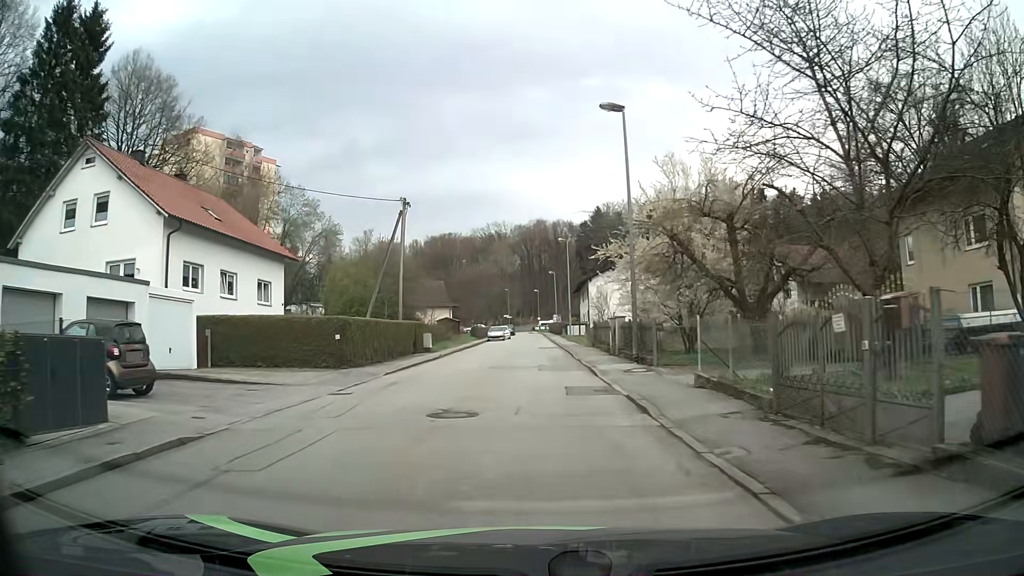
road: residential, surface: asphalt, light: Day
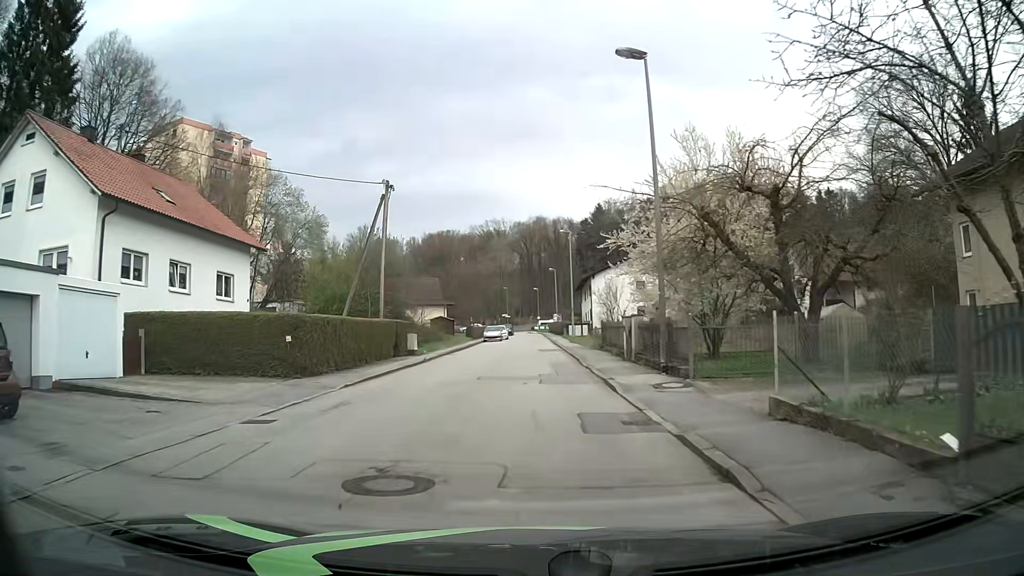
(0.0, +4.5) m; 0°
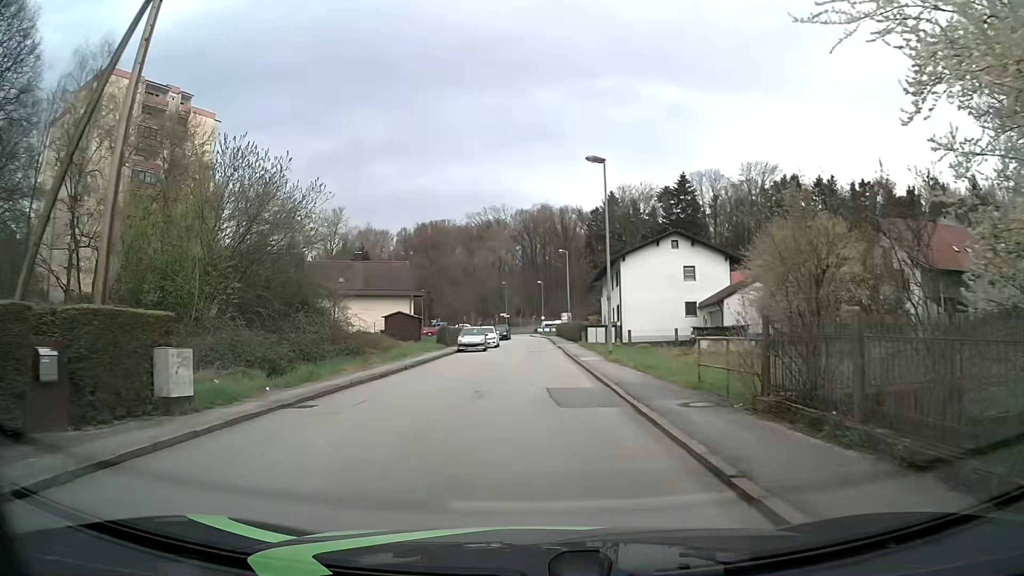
(-0.1, +22.5) m; -2°
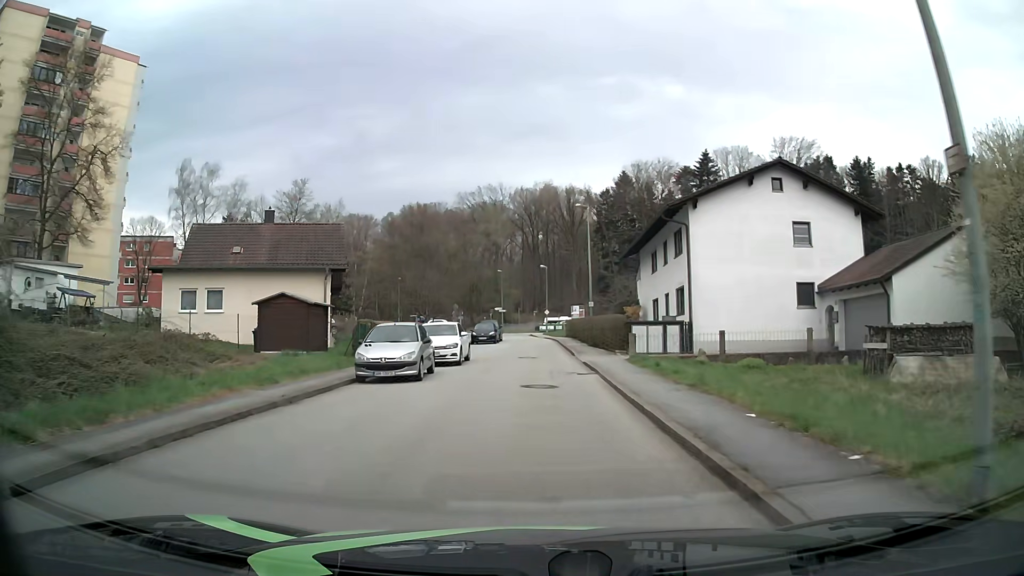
(+0.5, +22.5) m; +1°
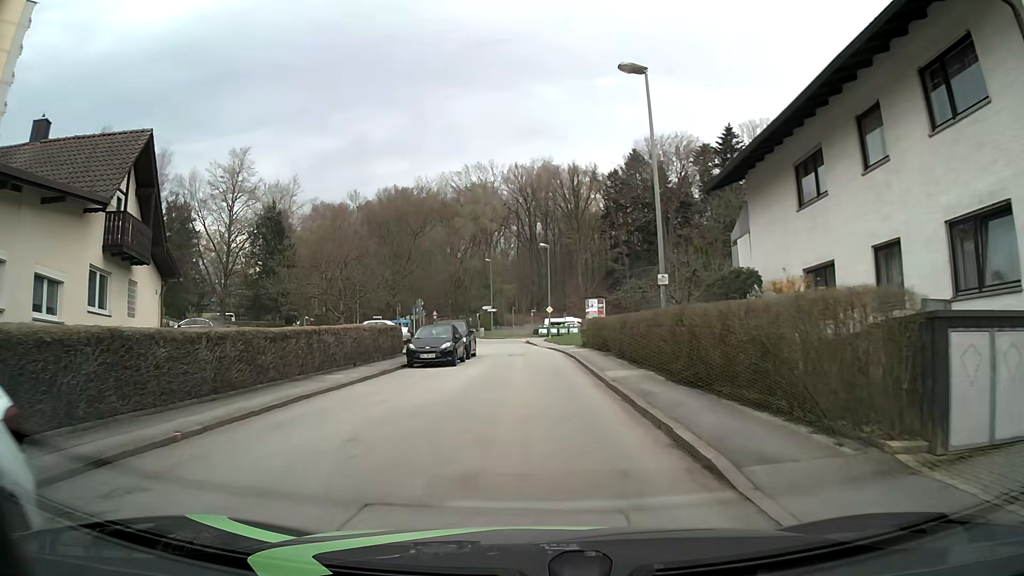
(+0.1, +22.5) m; 0°
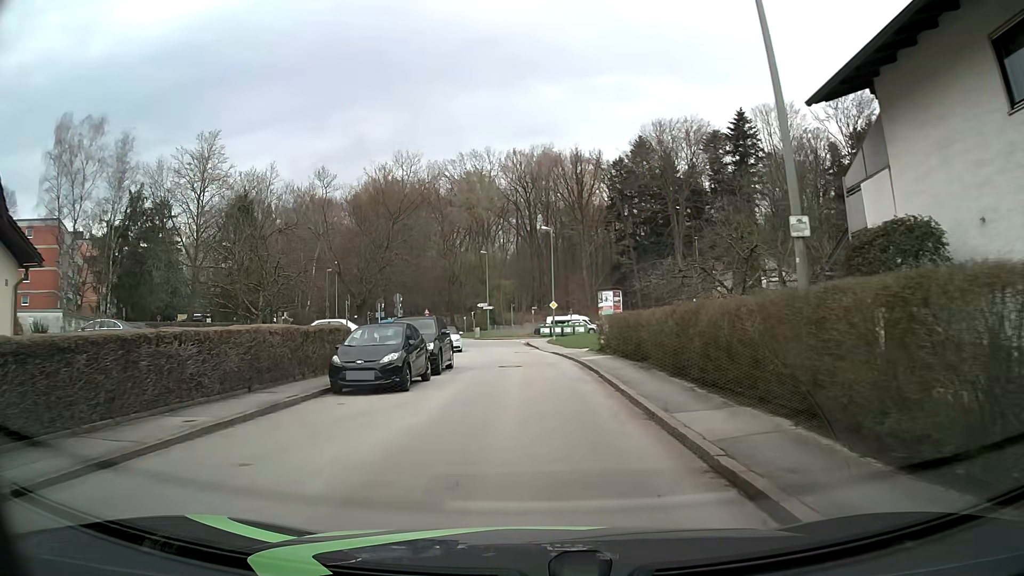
(0.0, +9.0) m; 0°
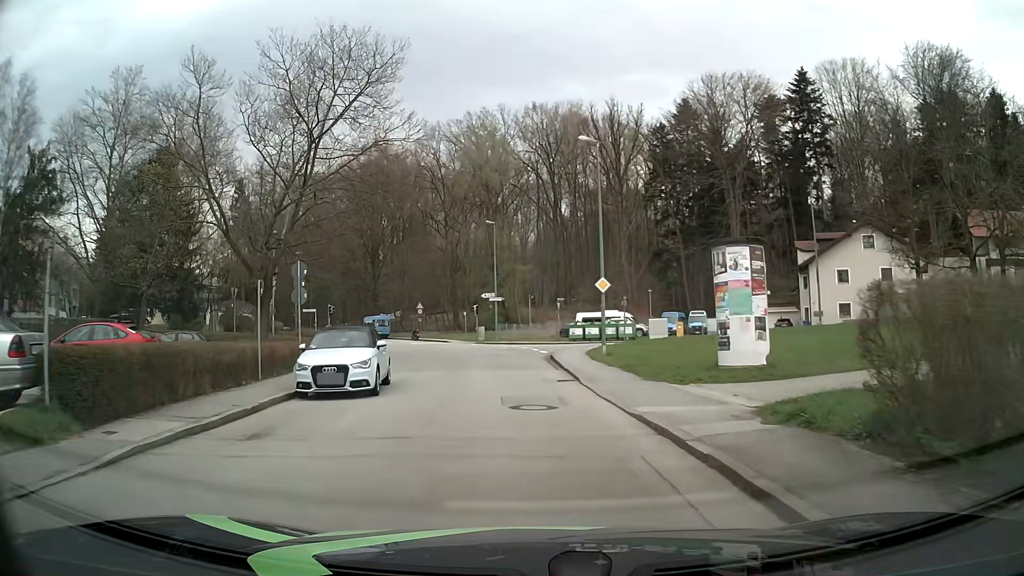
(-0.2, +22.4) m; -2°
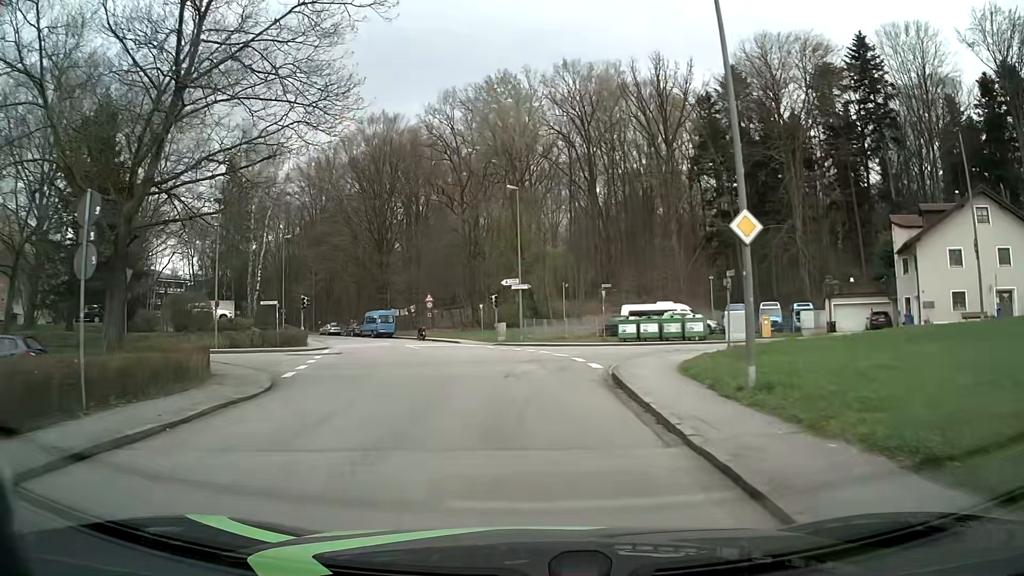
(-0.4, +13.4) m; -3°
(0, +10) (-1, +20) (-2, +30) (-5, +39) (-9, +49) (-13, +58) (-18, +66) (-23, +75) (-29, +83) (-35, +91) m
